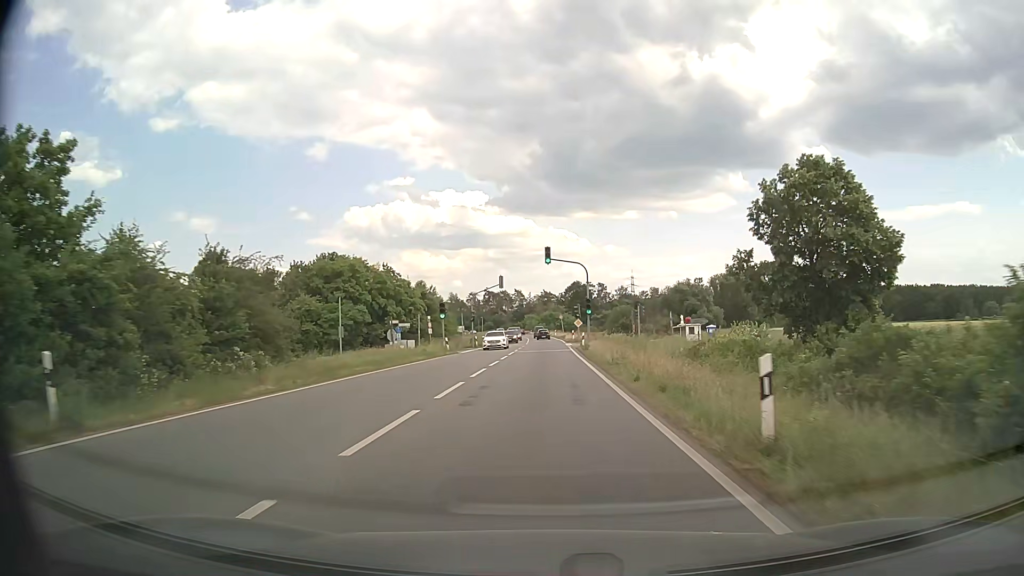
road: primary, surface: asphalt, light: Day
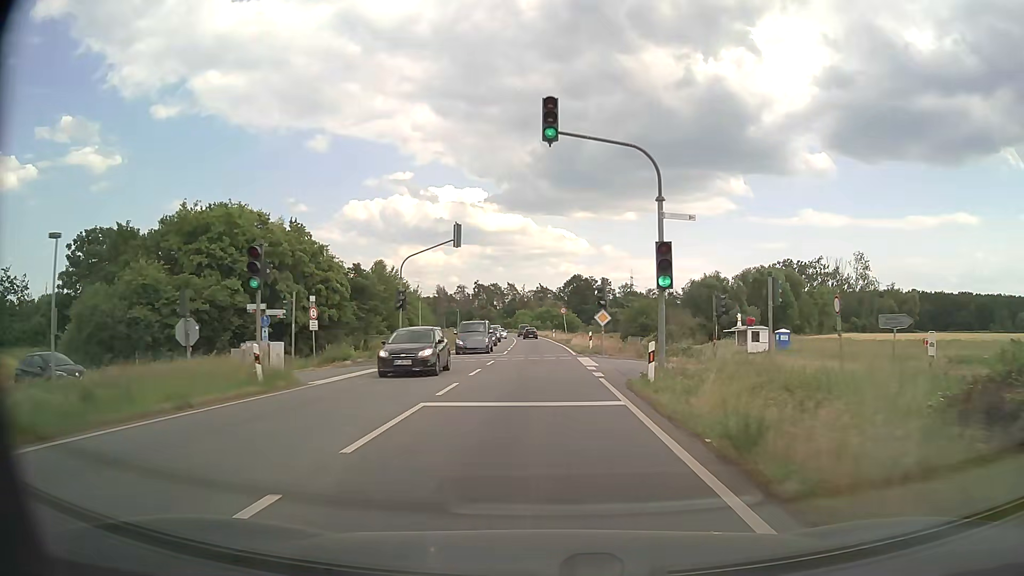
(+0.2, +30.2) m; 0°
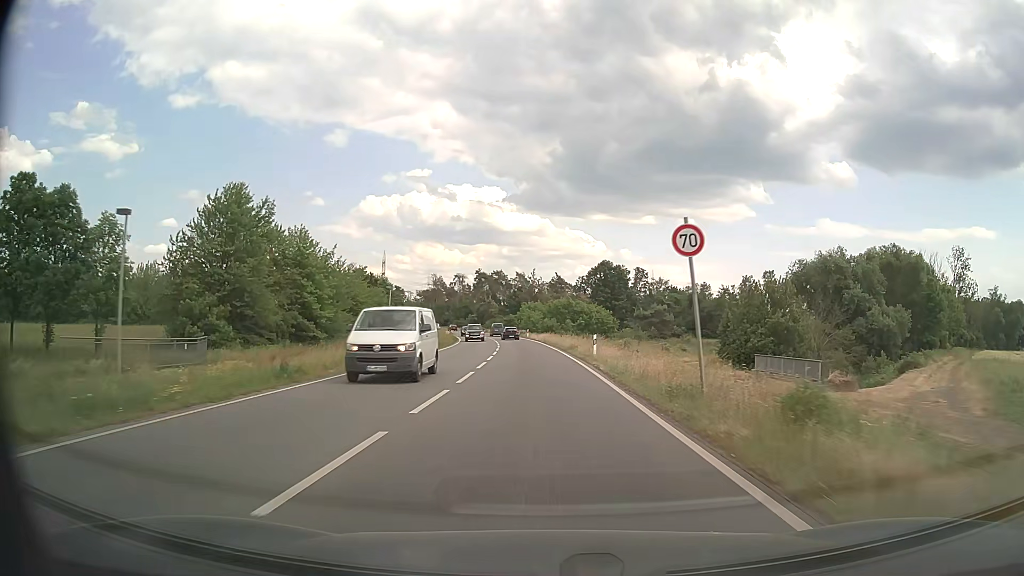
(-0.3, +51.3) m; -1°
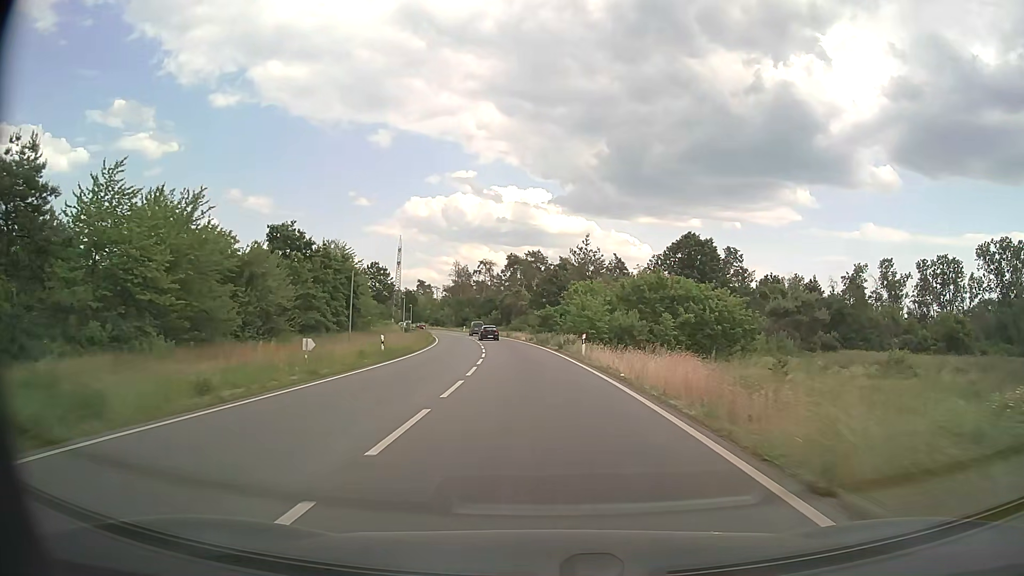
(-1.5, +52.3) m; -4°
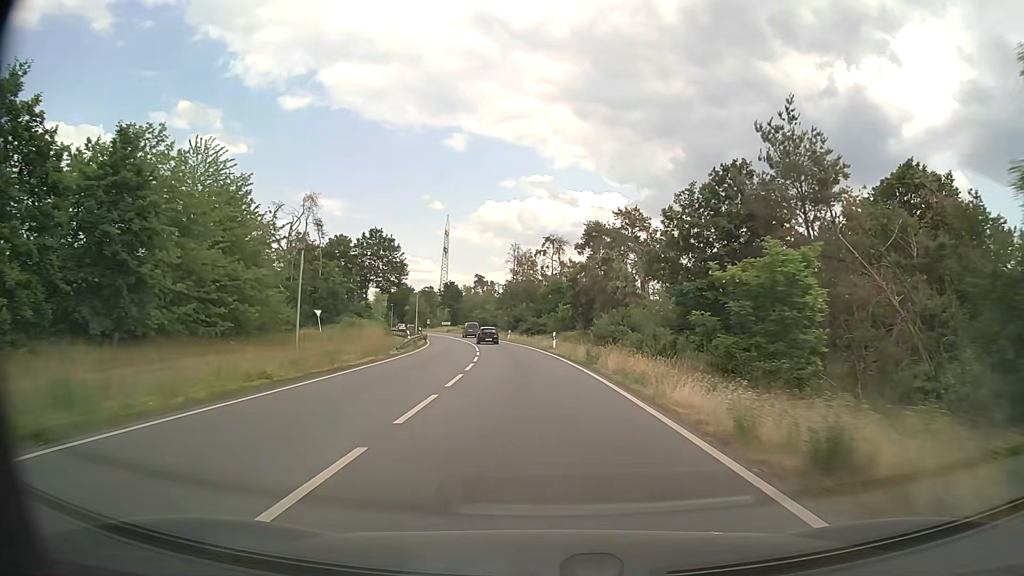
(-2.8, +52.3) m; -6°
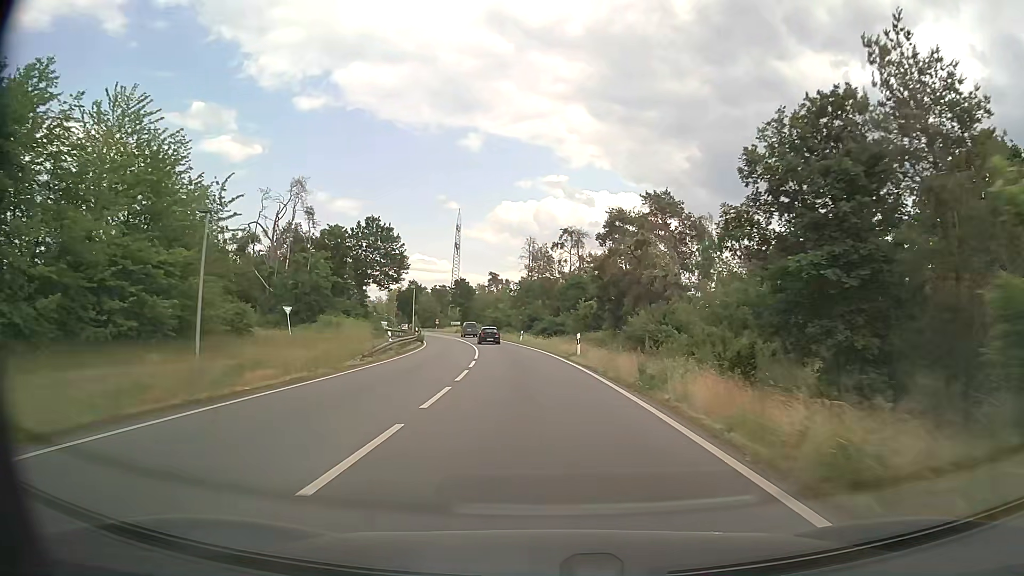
(-0.1, +10.3) m; -1°
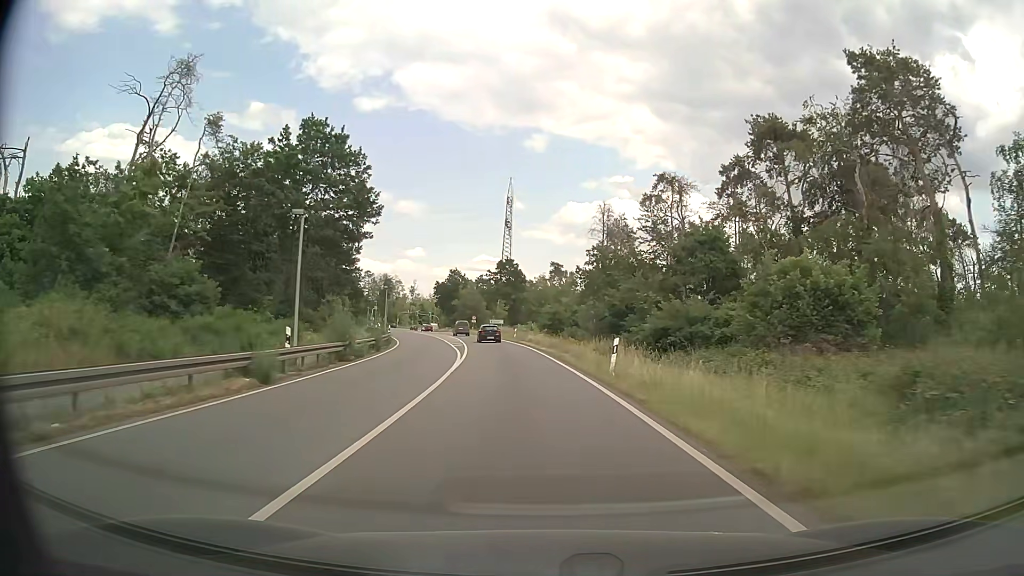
(-1.9, +40.0) m; -5°
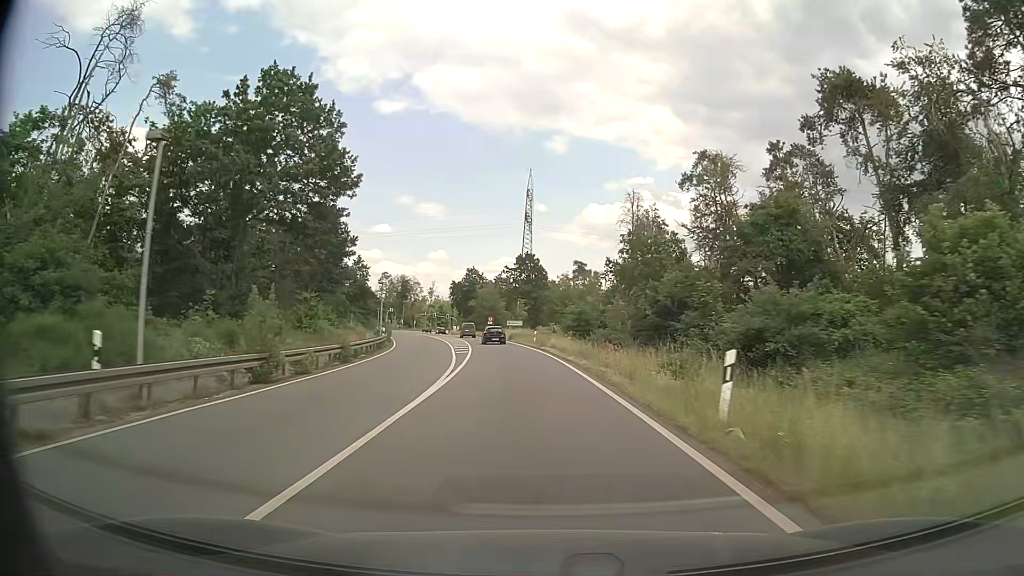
(-0.2, +9.8) m; -2°
(0, +10) (-1, +20) (-1, +30) (-2, +40) (-4, +50) (-5, +60) (-7, +70) (-8, +79) (-10, +89) (-12, +99) m
